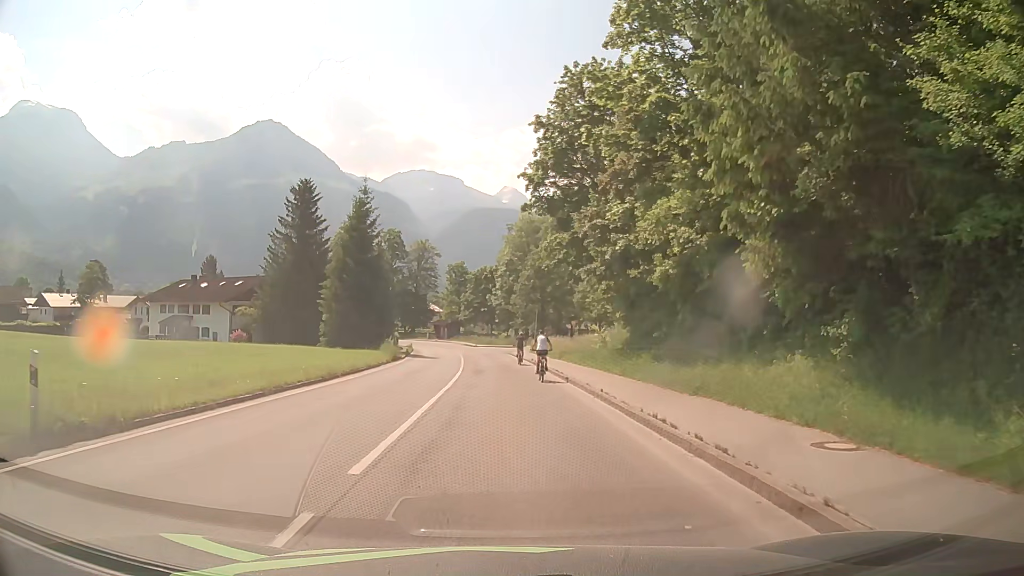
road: tertiary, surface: asphalt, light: Day
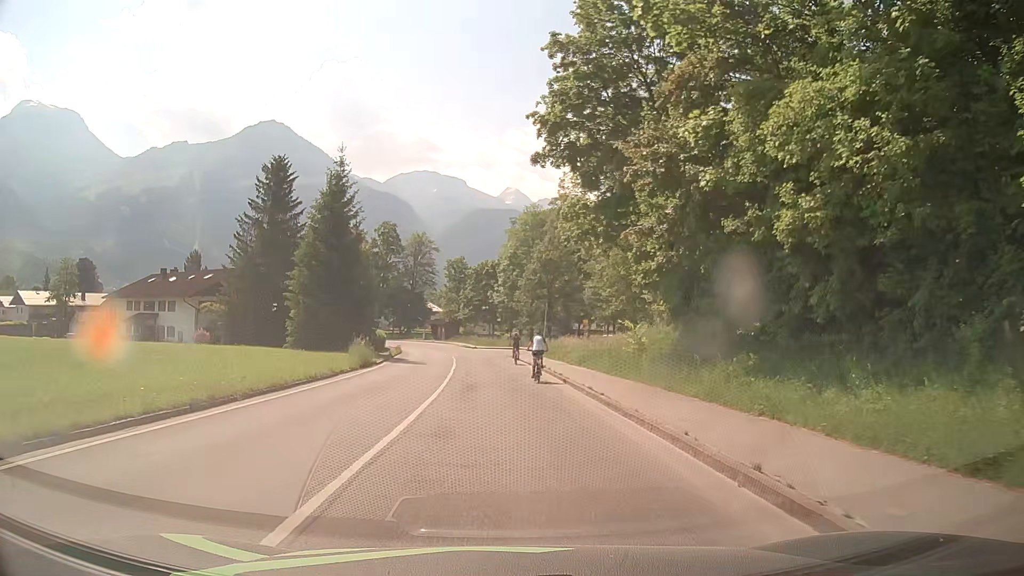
(0.0, +9.9) m; -1°
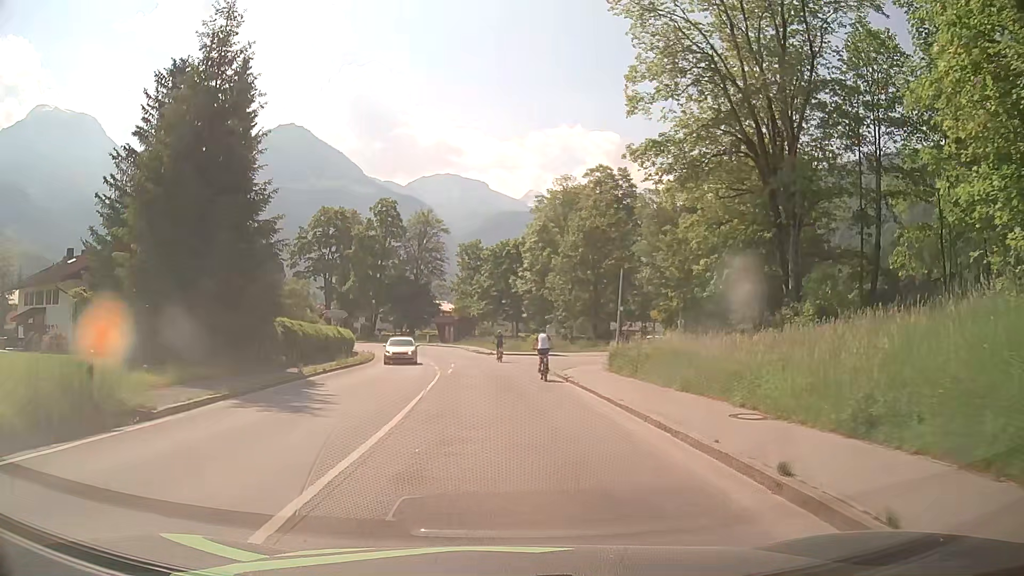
(-0.2, +25.2) m; -2°
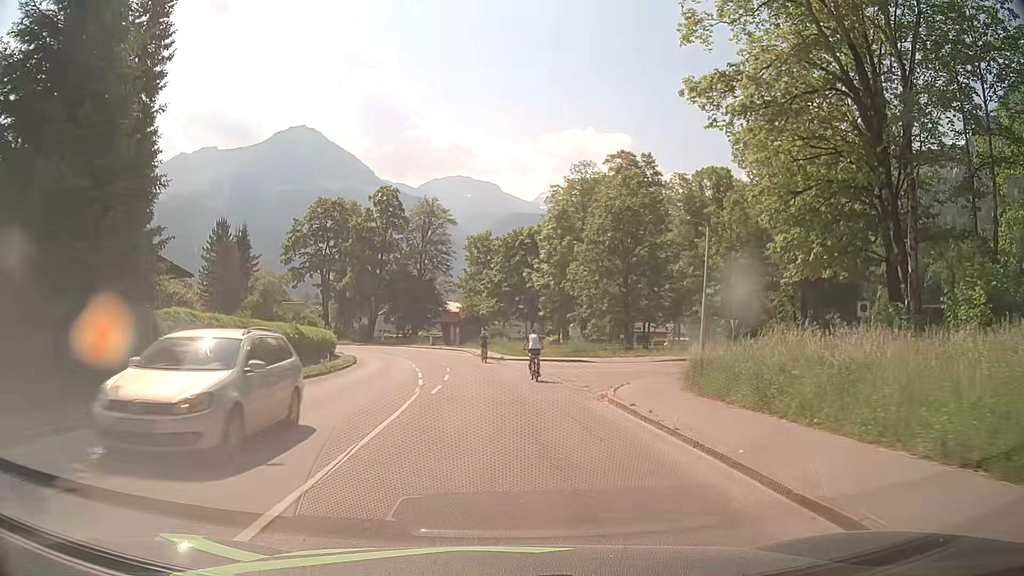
(0.0, +10.1) m; 0°
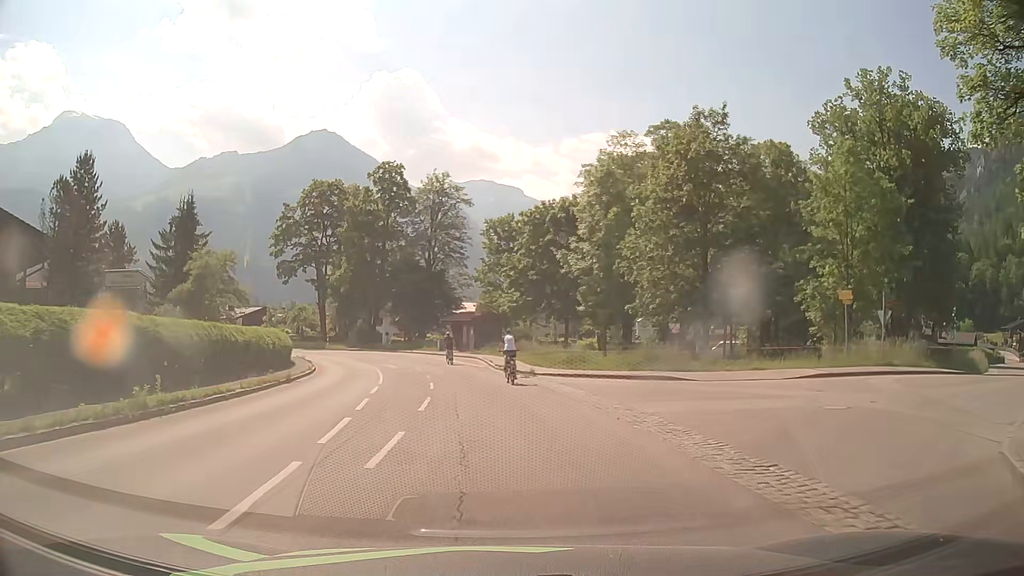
(-0.3, +16.3) m; -2°
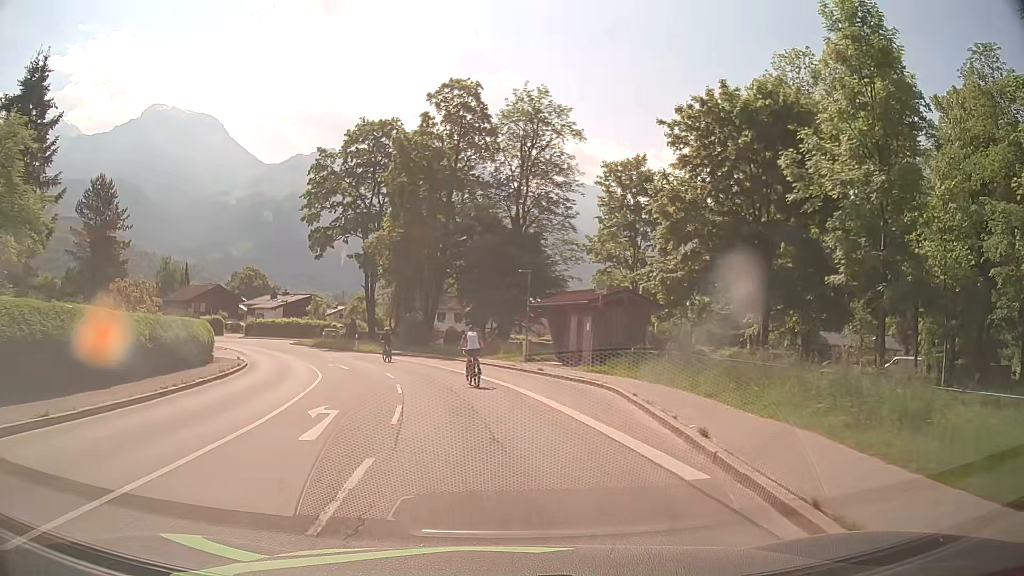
(-1.8, +27.5) m; -9°
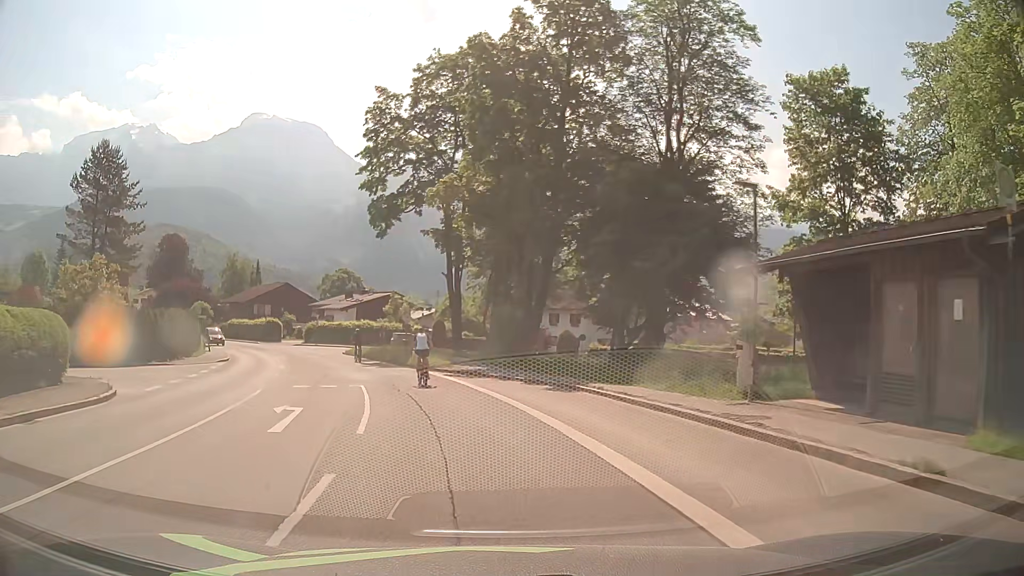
(-1.4, +19.5) m; -9°
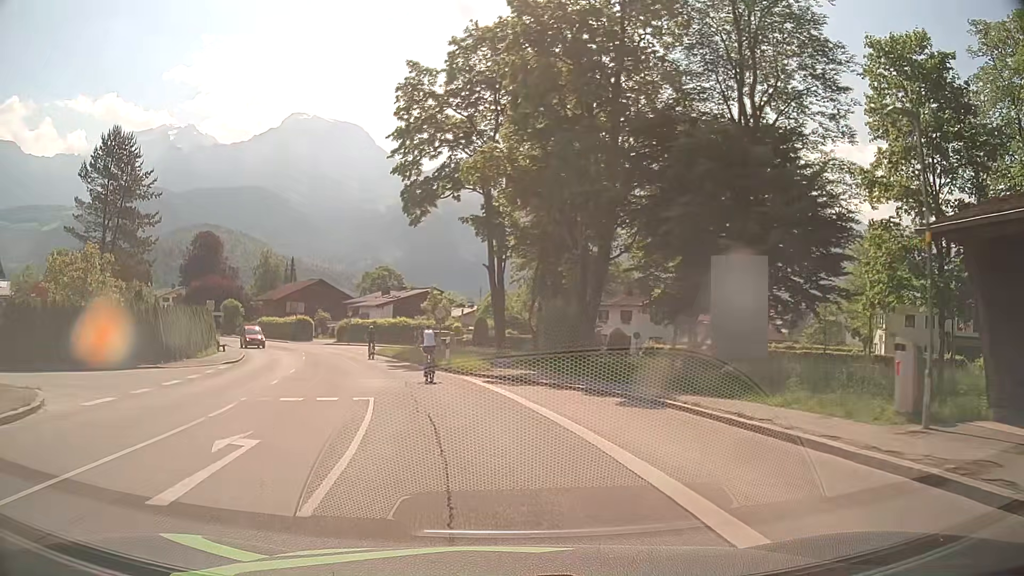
(-0.1, +4.9) m; -4°
(-1, +10) (-3, +20) (-5, +29) (-9, +39) (-12, +48) (-17, +57) (-22, +66) (-27, +74) (-34, +82) (-40, +89) m
